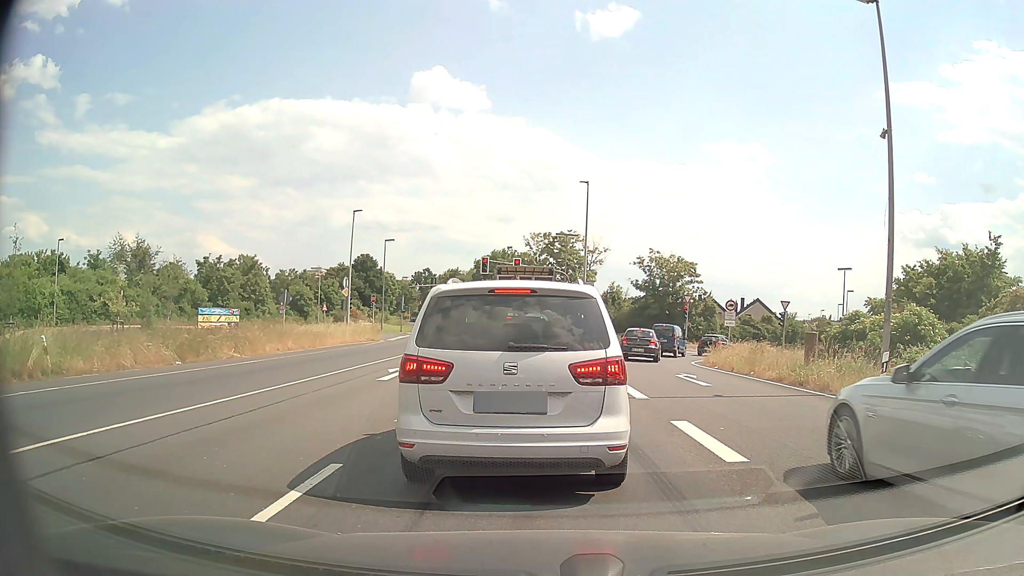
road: primary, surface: asphalt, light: Day
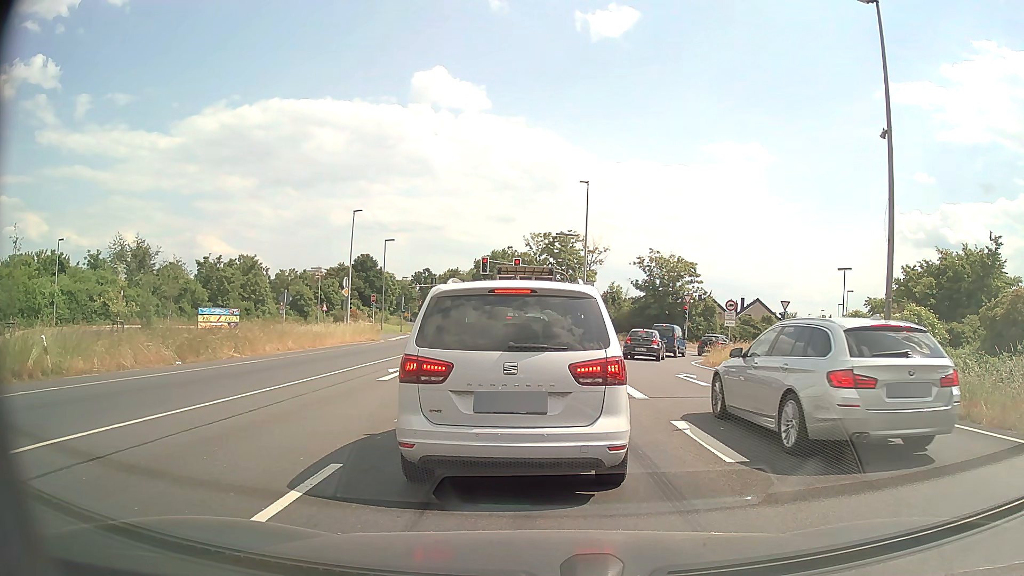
(0.0, 0.0) m; 0°
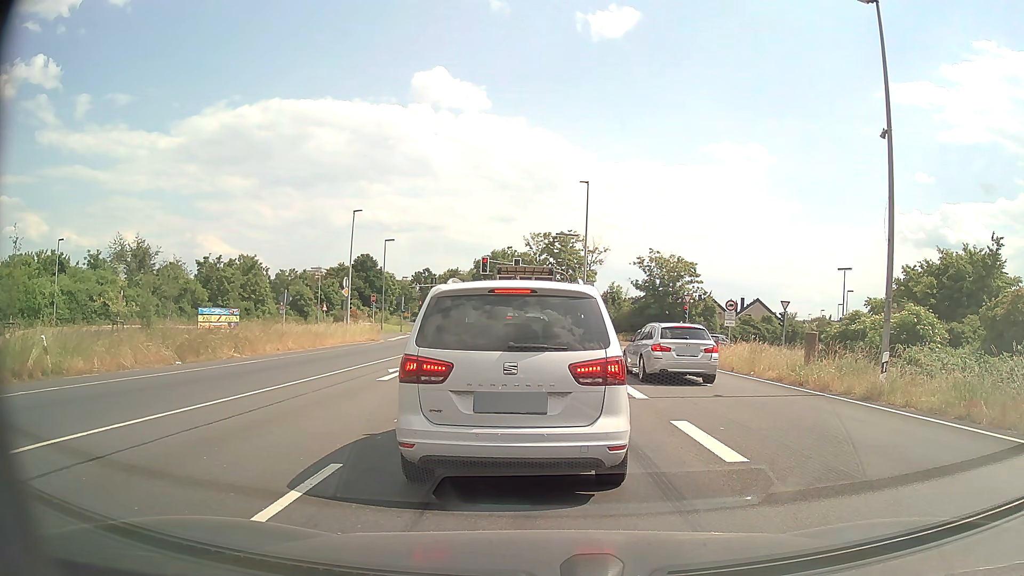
(0.0, 0.0) m; 0°
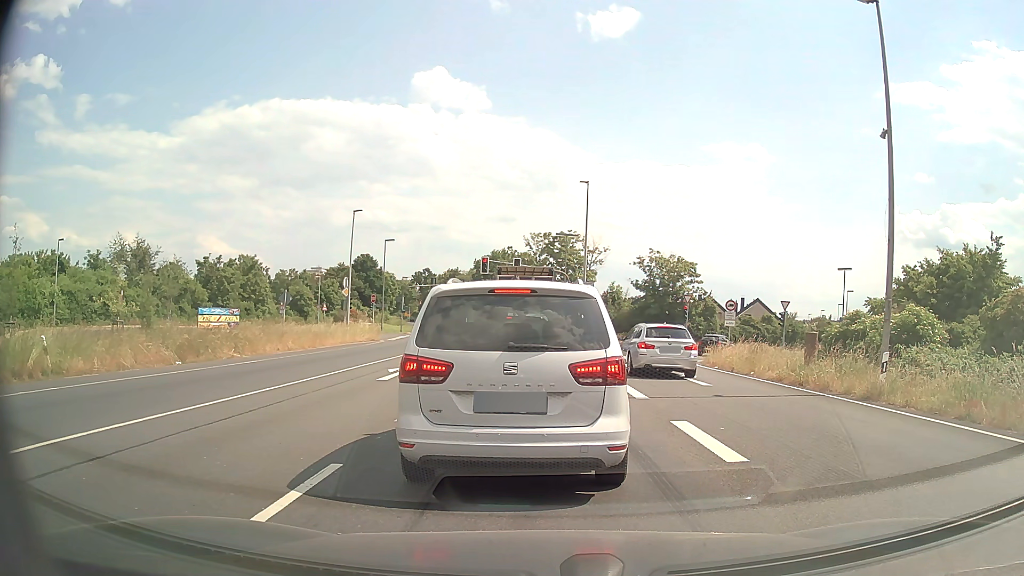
(0.0, 0.0) m; 0°
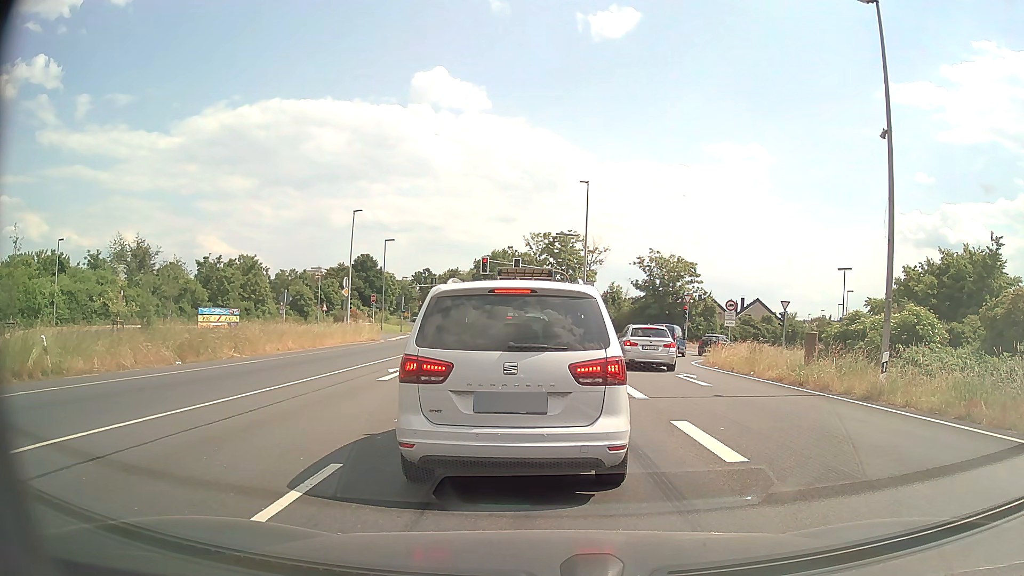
(0.0, 0.0) m; 0°
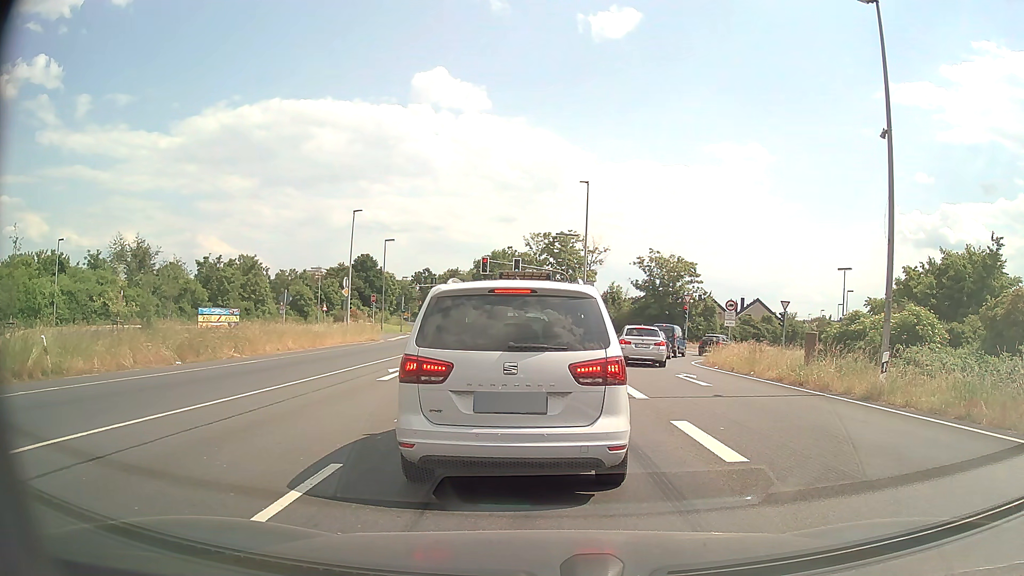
(0.0, 0.0) m; 0°
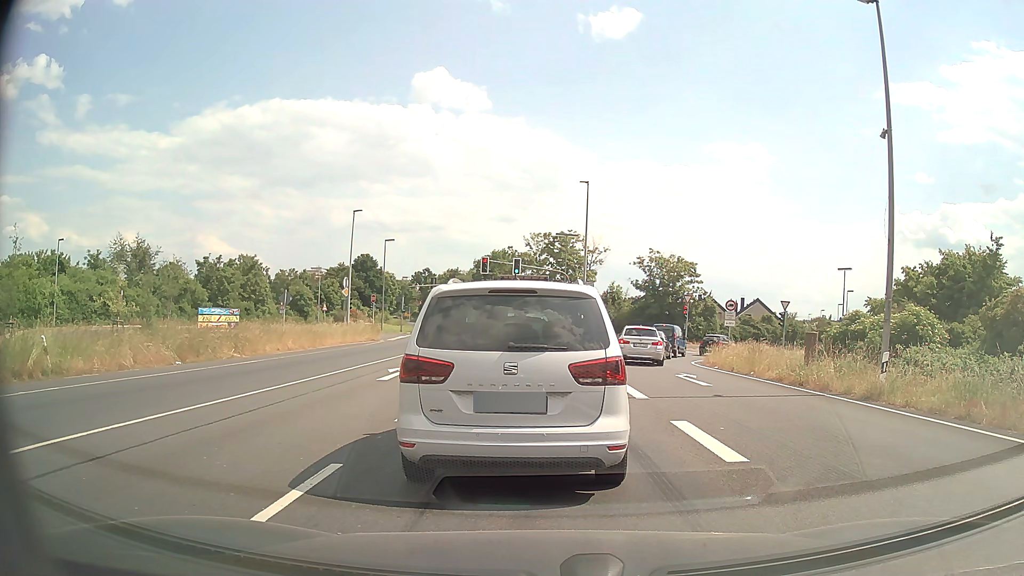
(0.0, 0.0) m; 0°
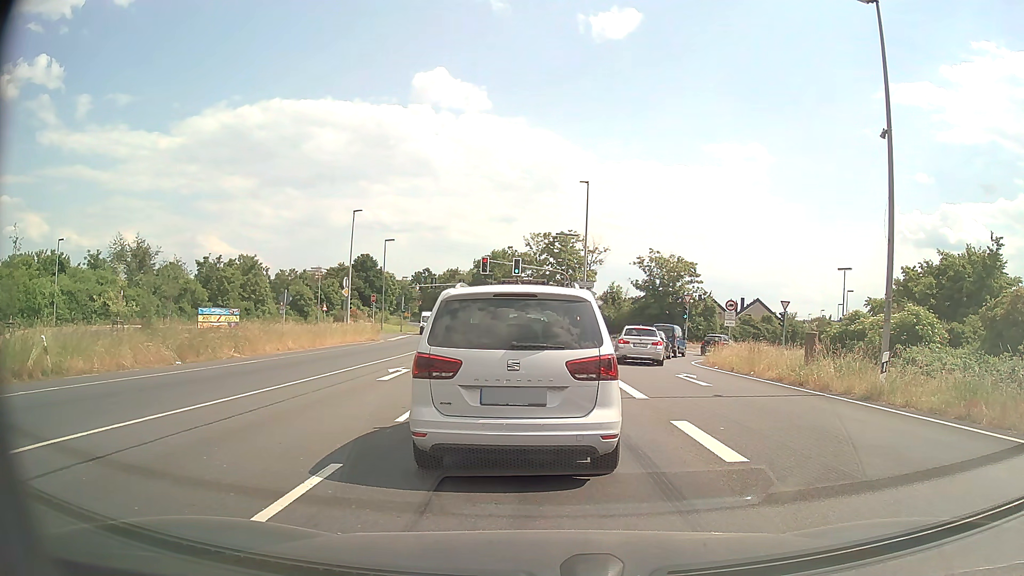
(0.0, 0.0) m; 0°
(0, +10) (-1, +20) (-1, +30) (-2, +40) (-2, +50) (-3, +60) (-5, +70) (-6, +80) (-8, +90) (-10, +99) m
